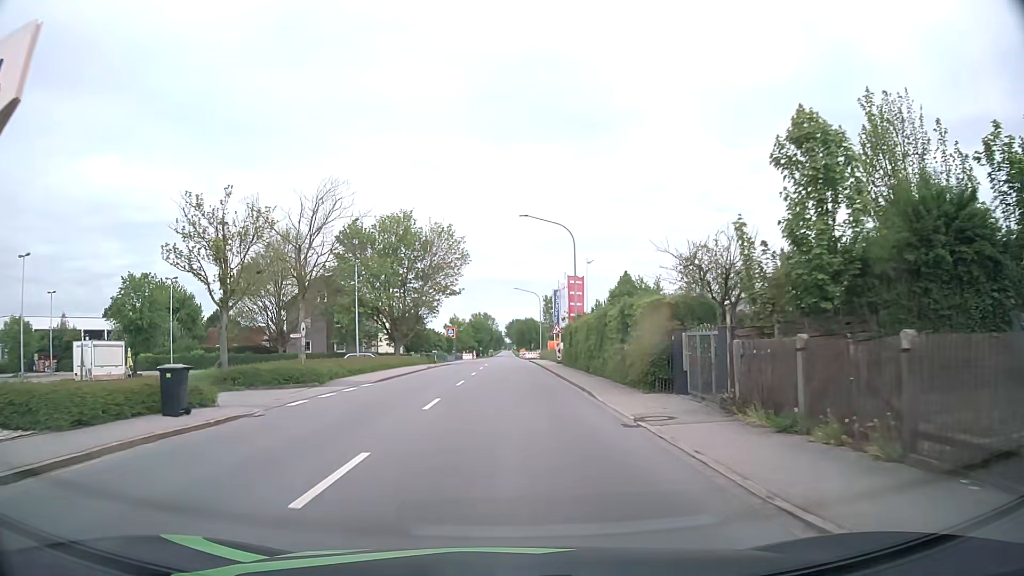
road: primary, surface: asphalt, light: Day
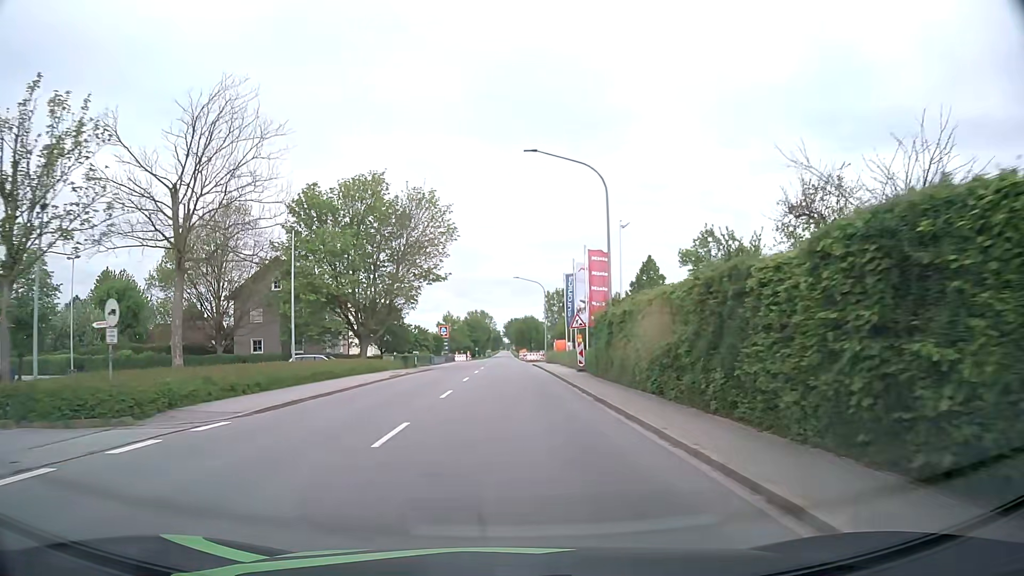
(0.0, +14.7) m; +1°
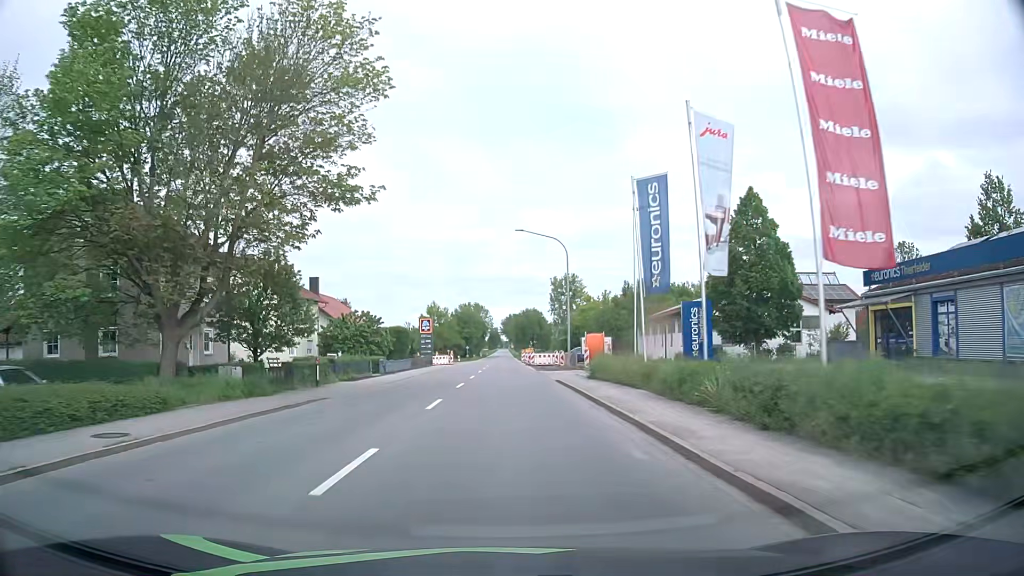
(-0.1, +30.0) m; 0°
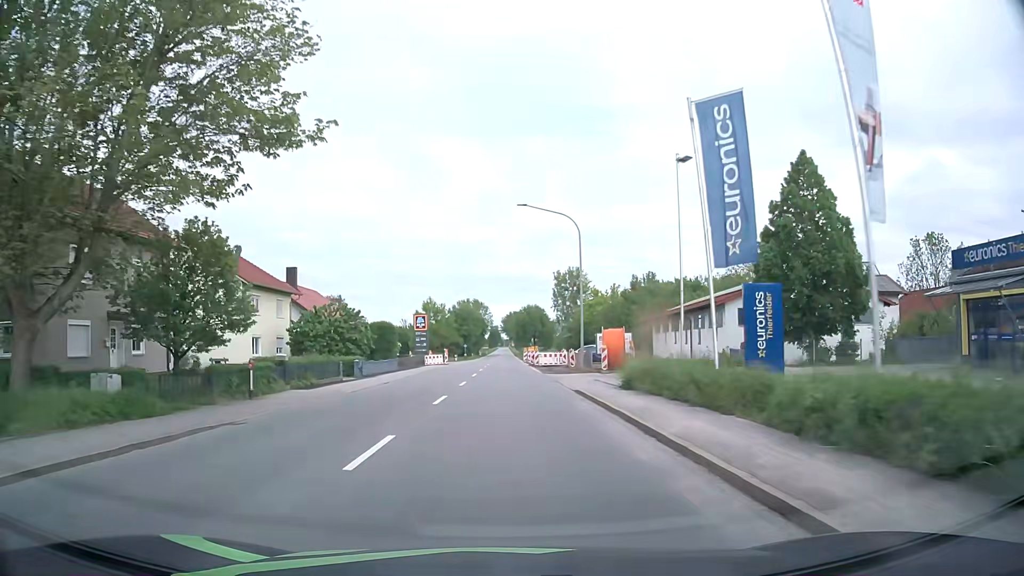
(0.0, +7.7) m; 0°
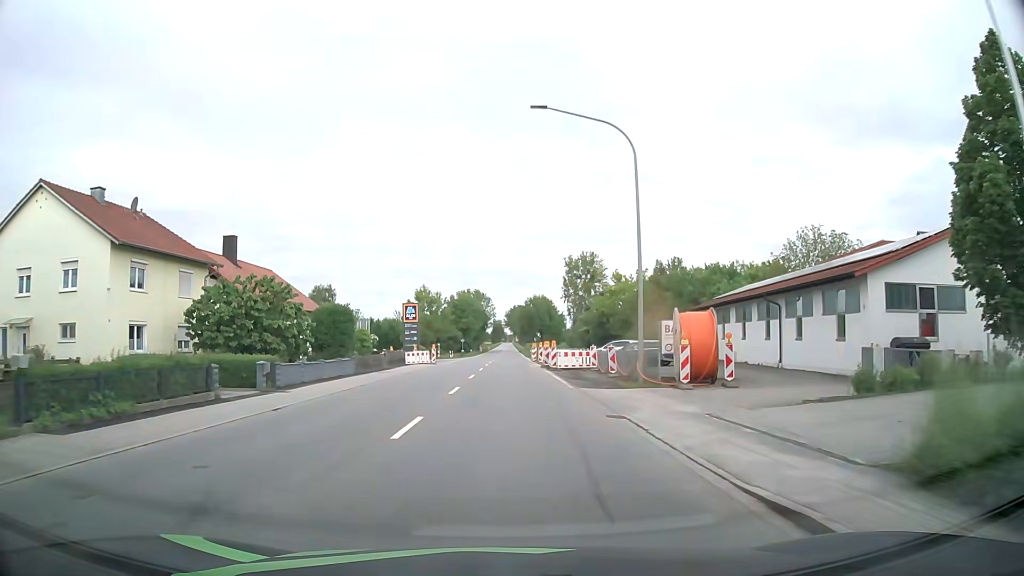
(-0.1, +15.7) m; 0°
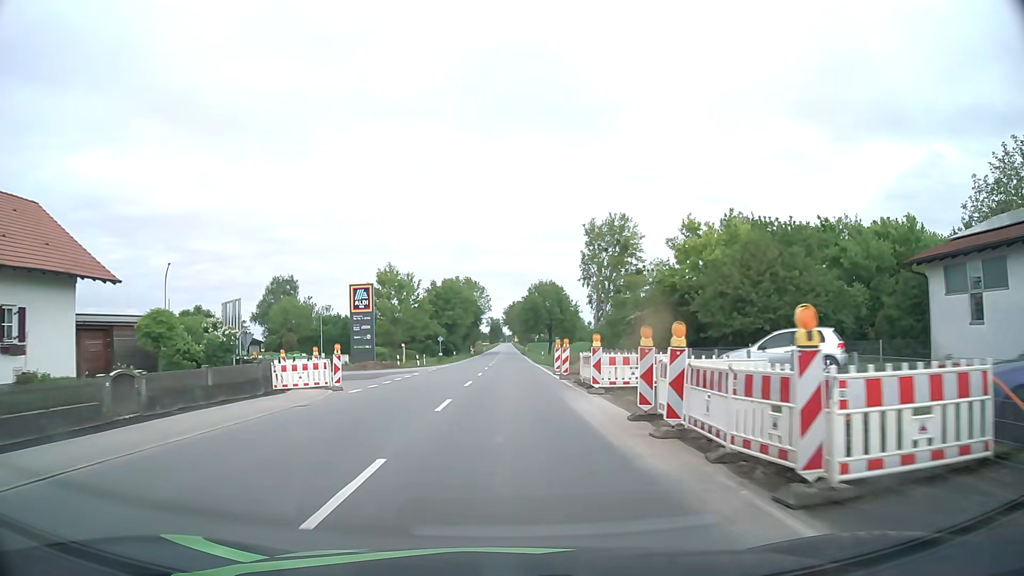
(-0.1, +32.1) m; 0°
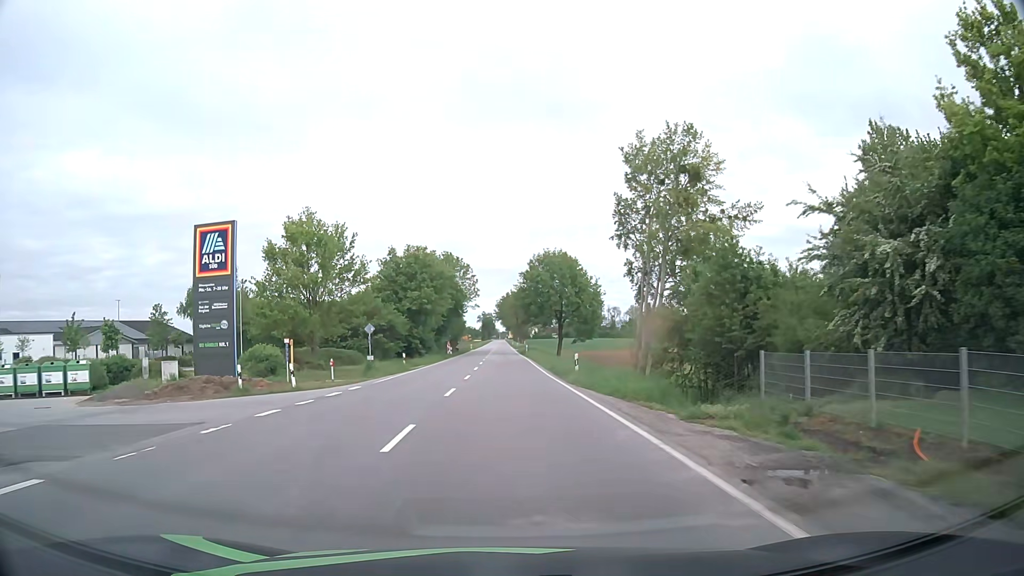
(+0.1, +32.6) m; 0°
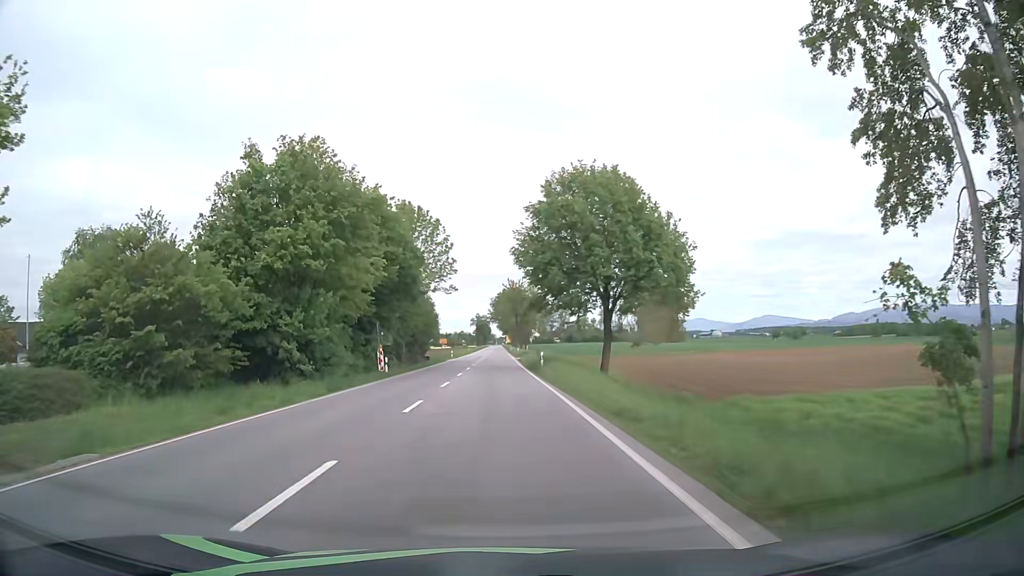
(+0.2, +39.9) m; 0°
(0, +10) (0, +20) (0, +30) (0, +40) (0, +50) (-1, +60) (-1, +70) (-1, +80) (-1, +90) (-1, +100) m
